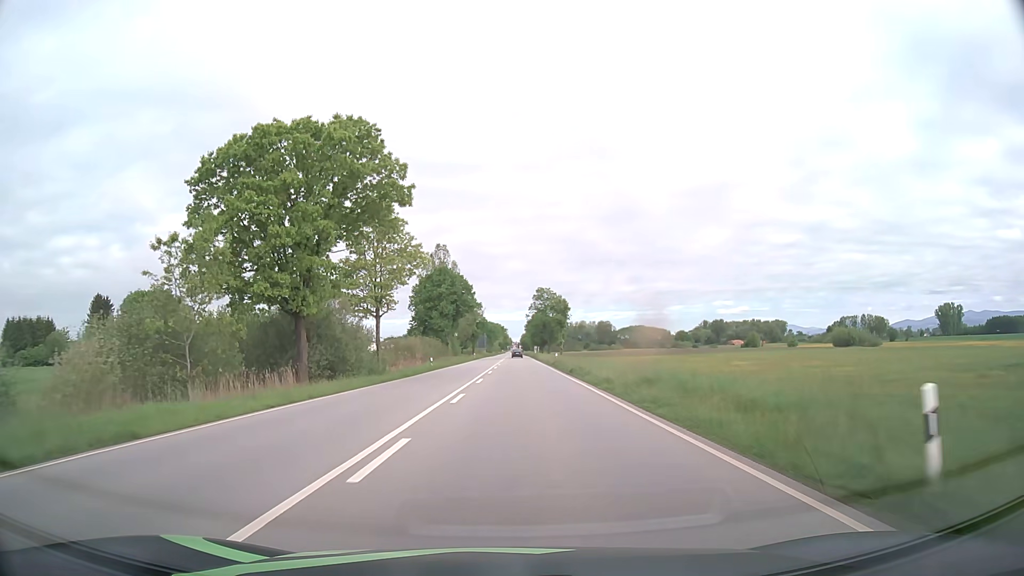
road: primary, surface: asphalt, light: Day
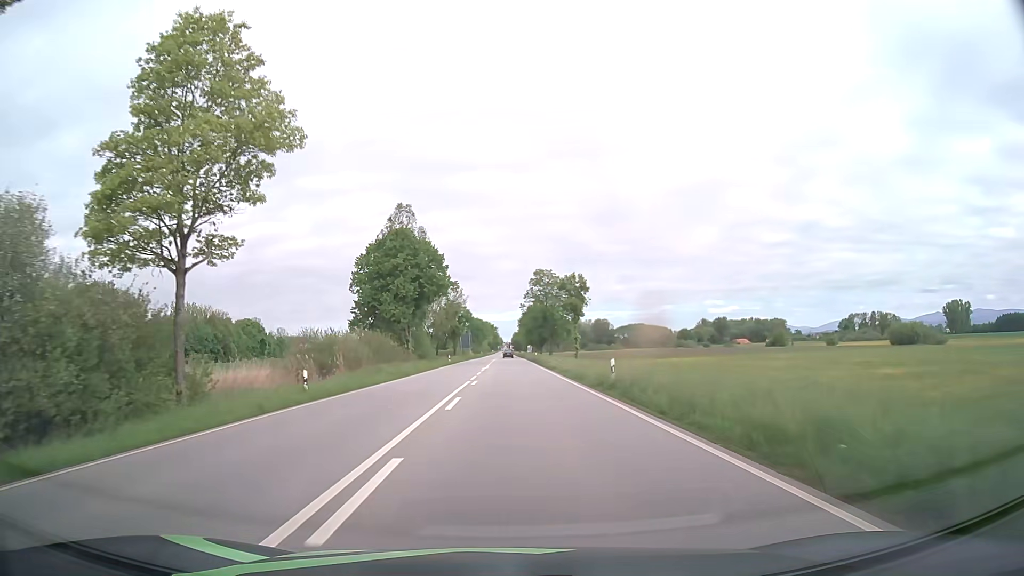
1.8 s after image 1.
(+0.2, +33.1) m; +1°
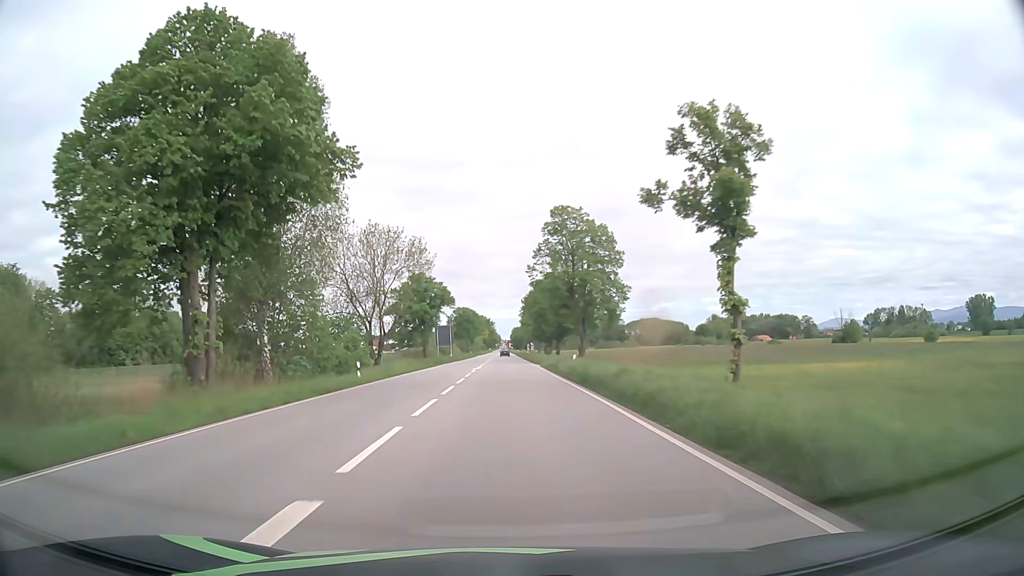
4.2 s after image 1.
(+0.1, +47.9) m; 0°
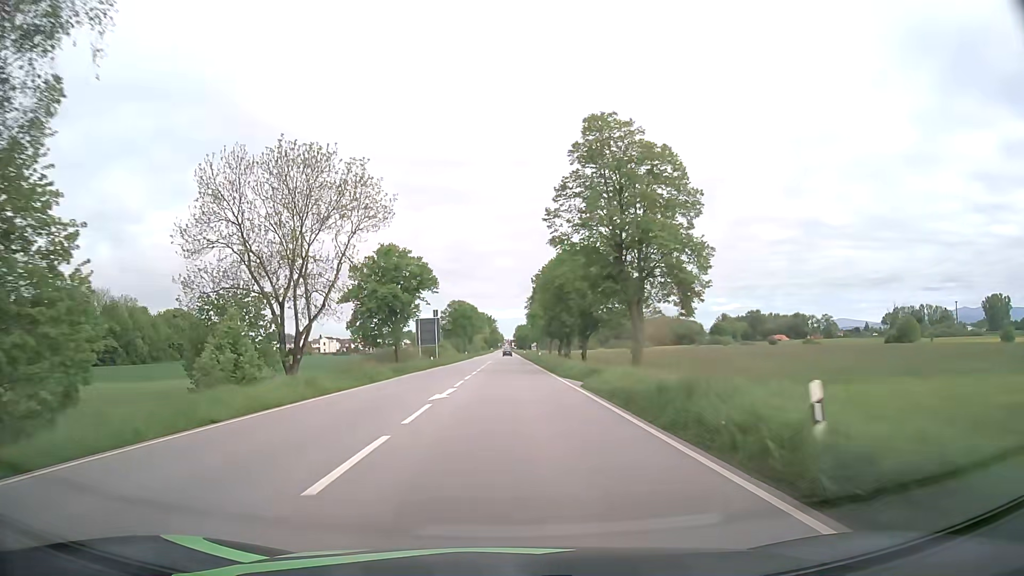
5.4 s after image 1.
(-0.1, +25.3) m; 0°
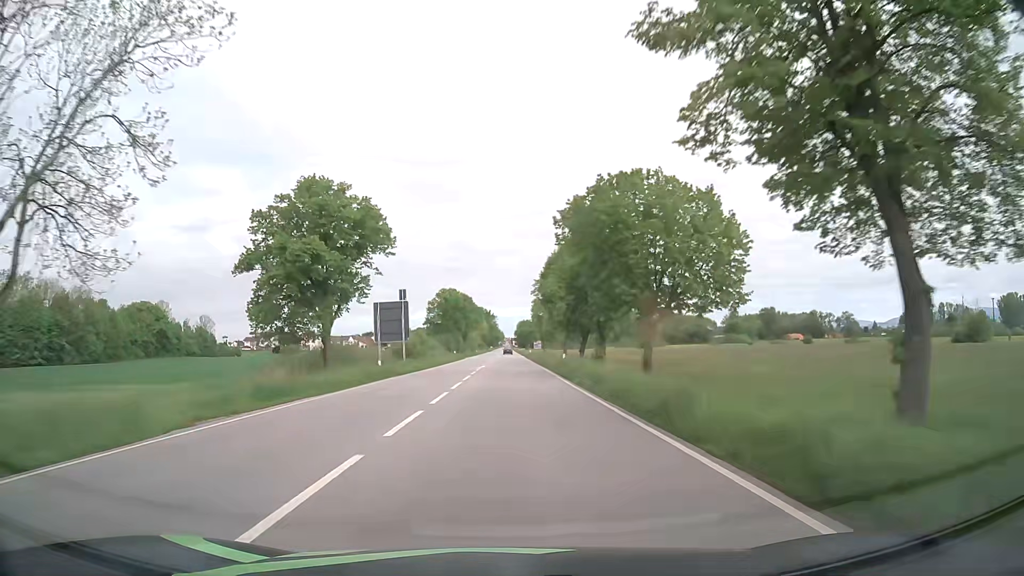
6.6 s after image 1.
(-0.2, +26.1) m; 0°
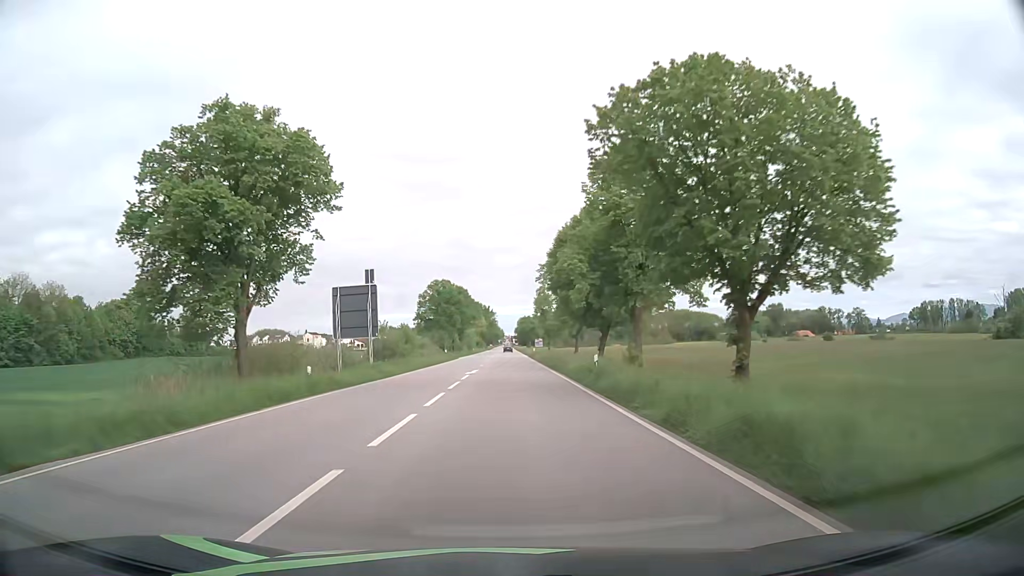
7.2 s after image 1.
(0.0, +13.2) m; 0°
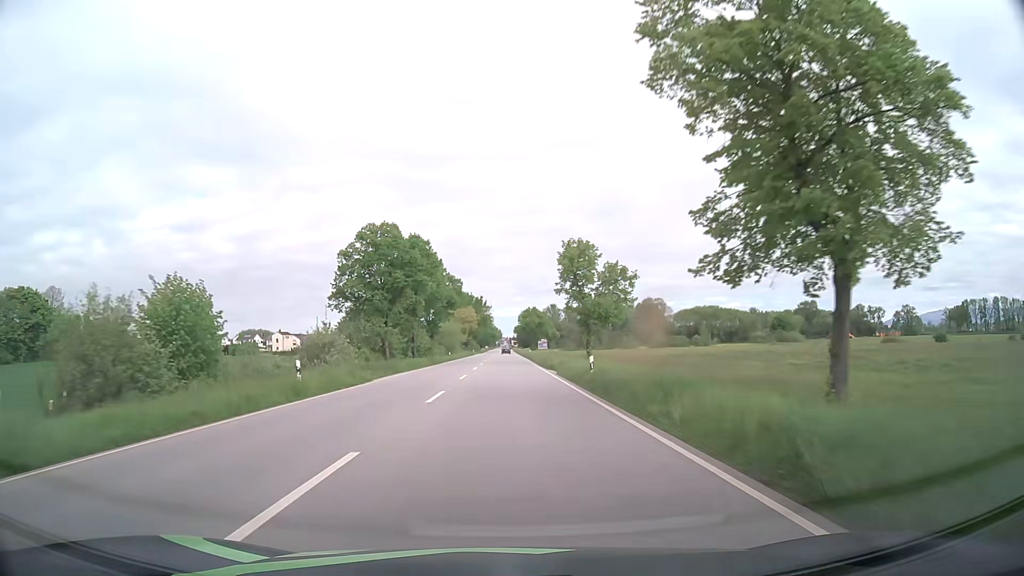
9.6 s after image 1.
(+0.3, +53.7) m; 0°
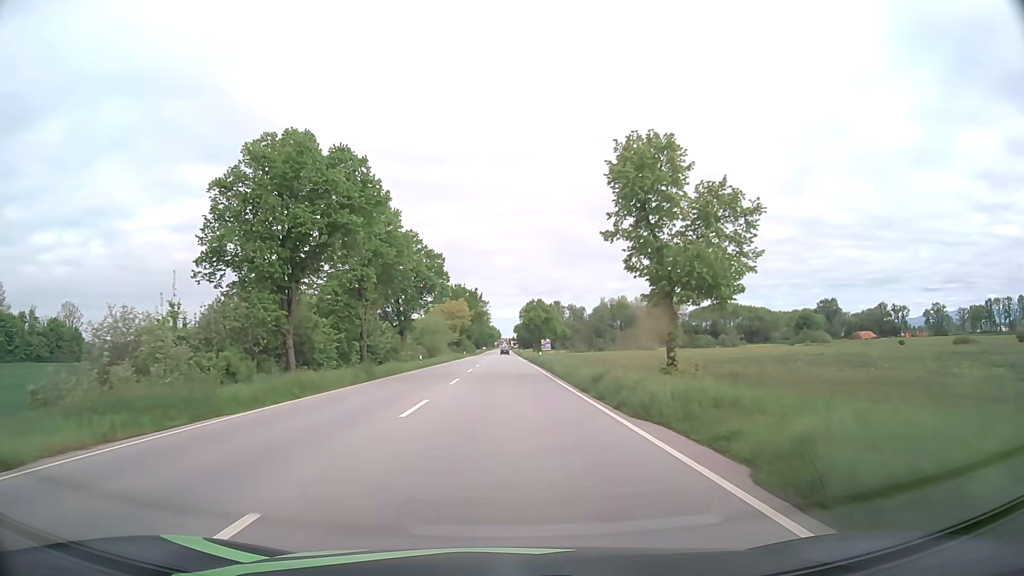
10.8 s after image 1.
(+0.1, +27.2) m; 0°
(0, +10) (0, +20) (0, +30) (0, +40) (0, +50) (0, +60) (0, +70) (0, +80) (0, +90) (0, +100) m
